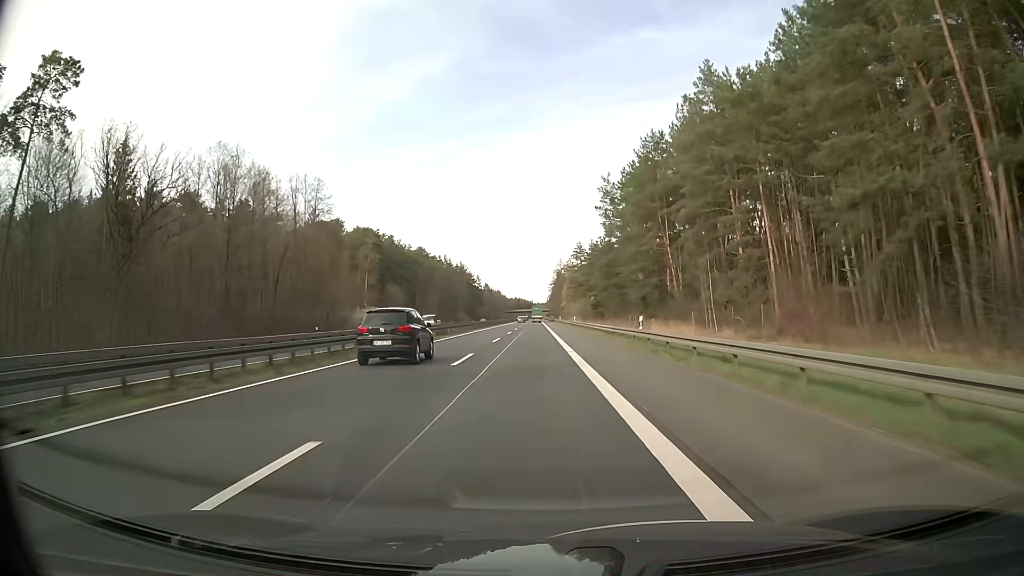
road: trunk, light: Day
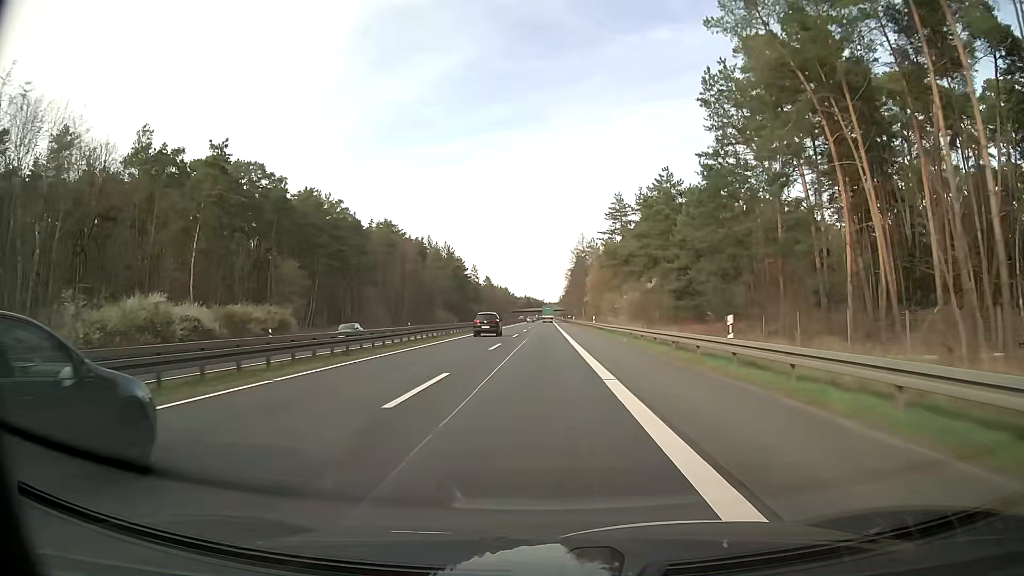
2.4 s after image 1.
(-0.5, +63.4) m; -1°
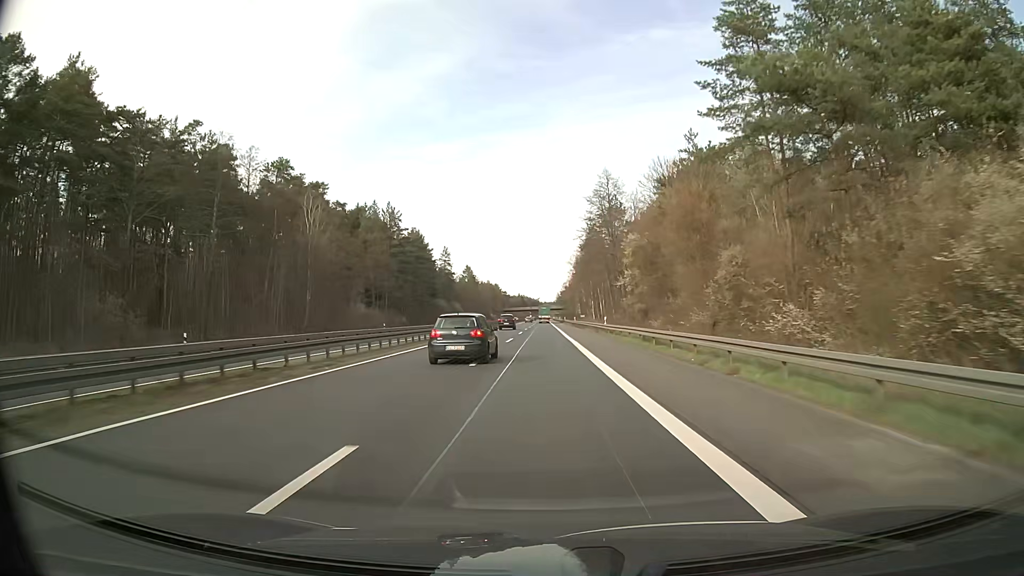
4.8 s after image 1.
(+0.3, +63.4) m; +1°
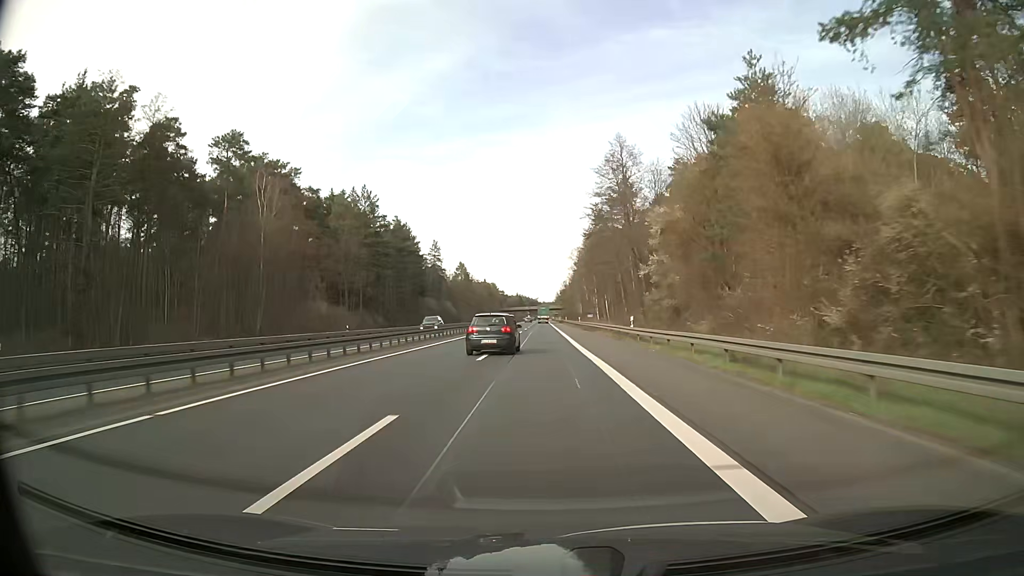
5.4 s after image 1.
(0.0, +15.8) m; 0°
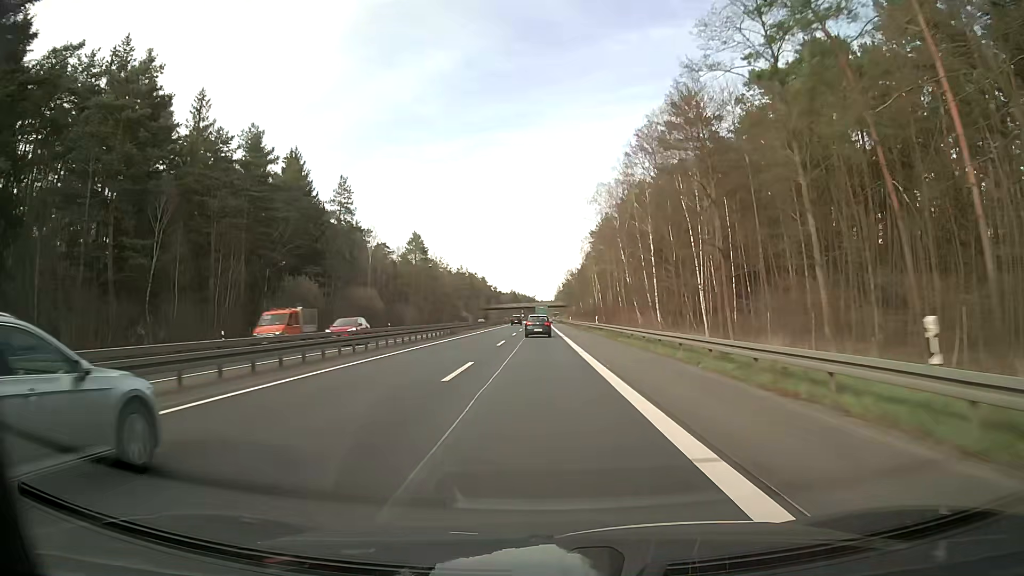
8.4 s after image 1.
(+0.4, +79.2) m; 0°
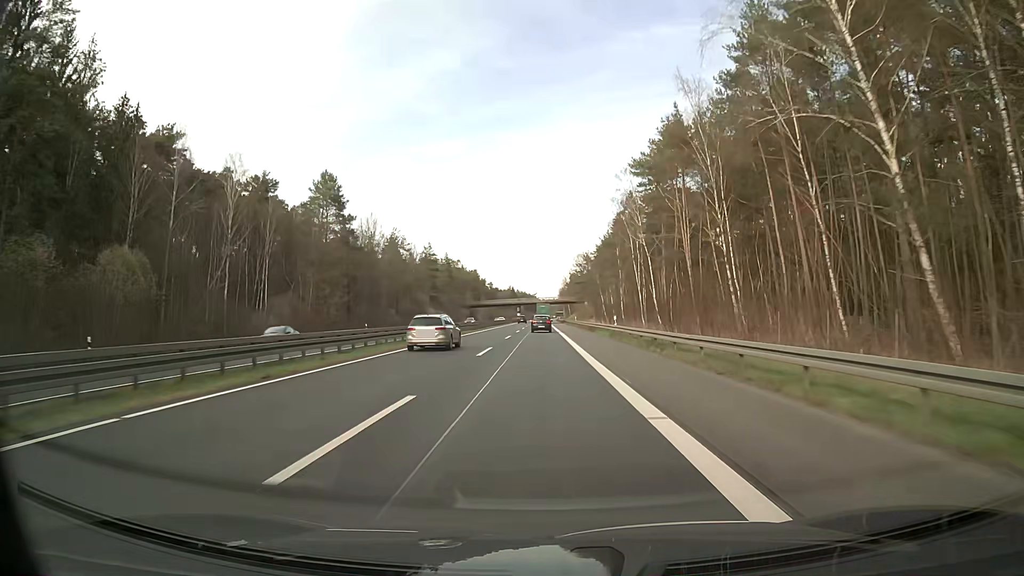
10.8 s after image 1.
(-0.1, +63.3) m; 0°
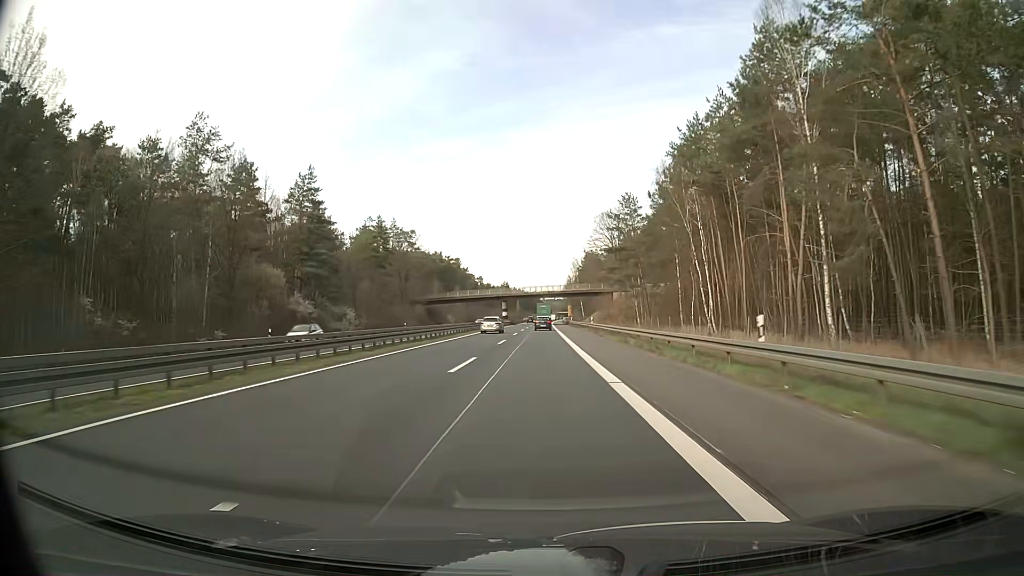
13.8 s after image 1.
(-0.2, +79.2) m; 0°
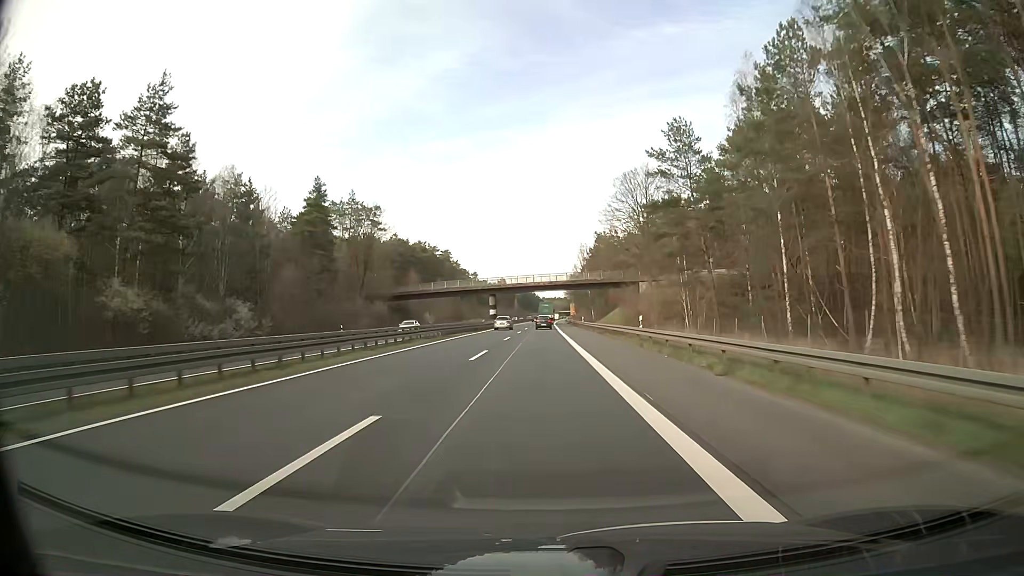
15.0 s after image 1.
(0.0, +31.7) m; 0°
(0, +10) (0, +20) (0, +30) (0, +40) (0, +50) (0, +60) (0, +70) (0, +80) (+1, +90) (0, +100) m
